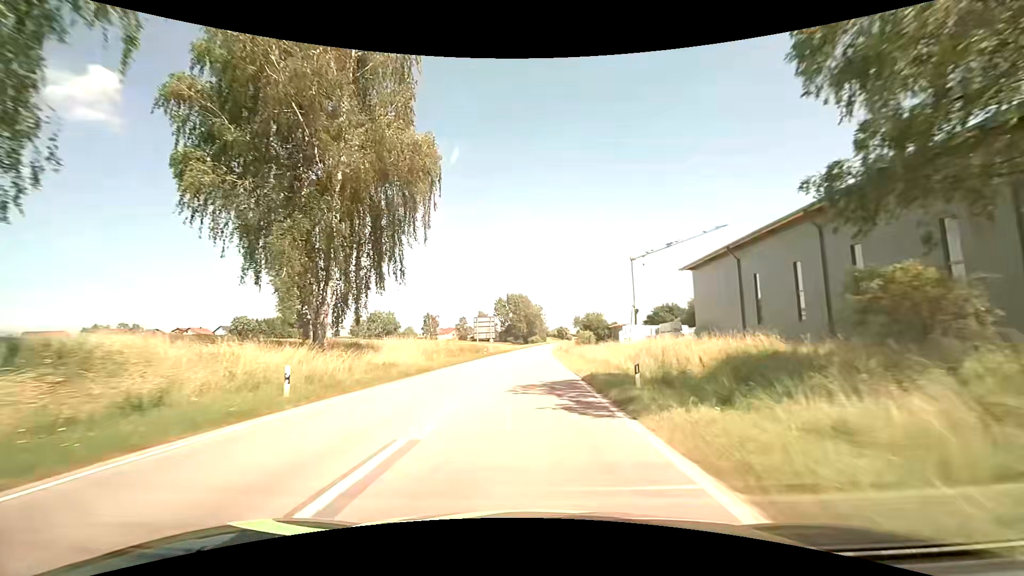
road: secondary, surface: asphalt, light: Day
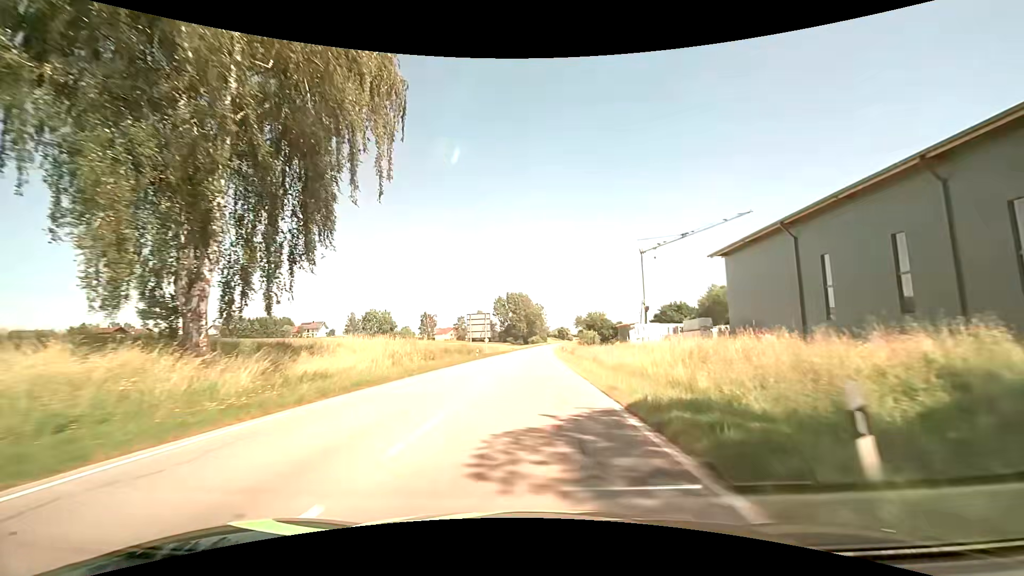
(0.0, +9.1) m; 0°
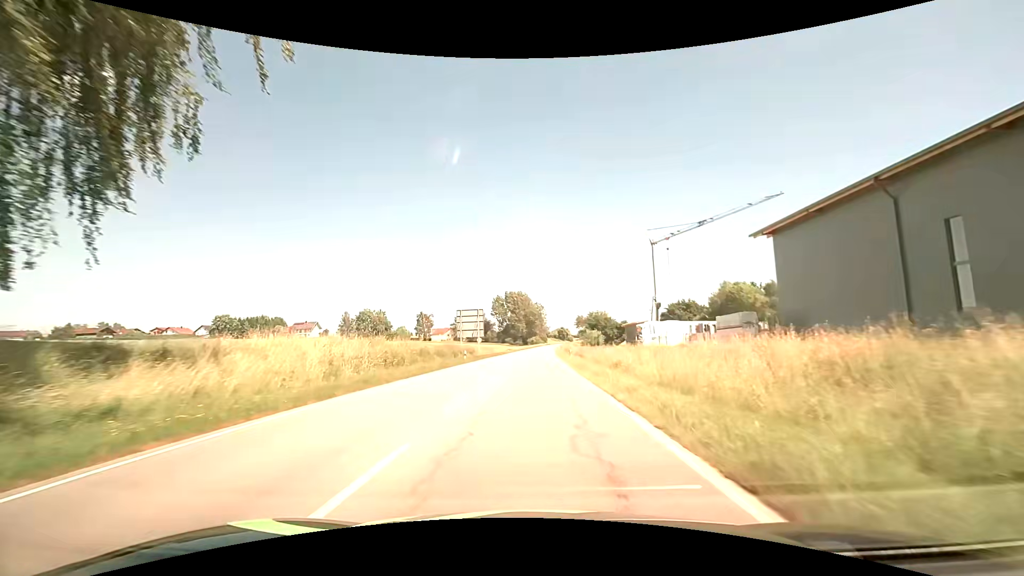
(0.0, +9.3) m; 0°
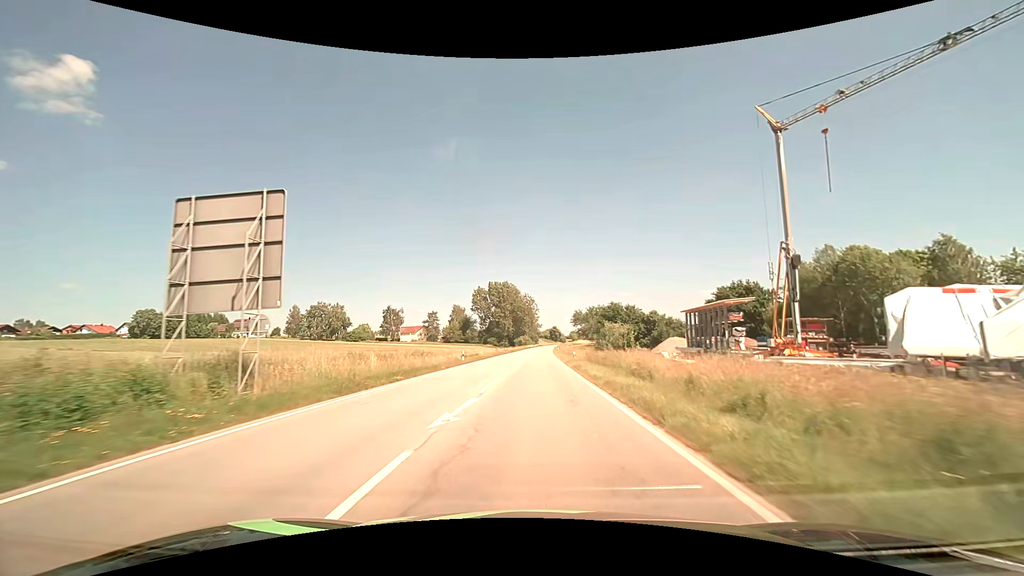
(+0.5, +48.8) m; +1°
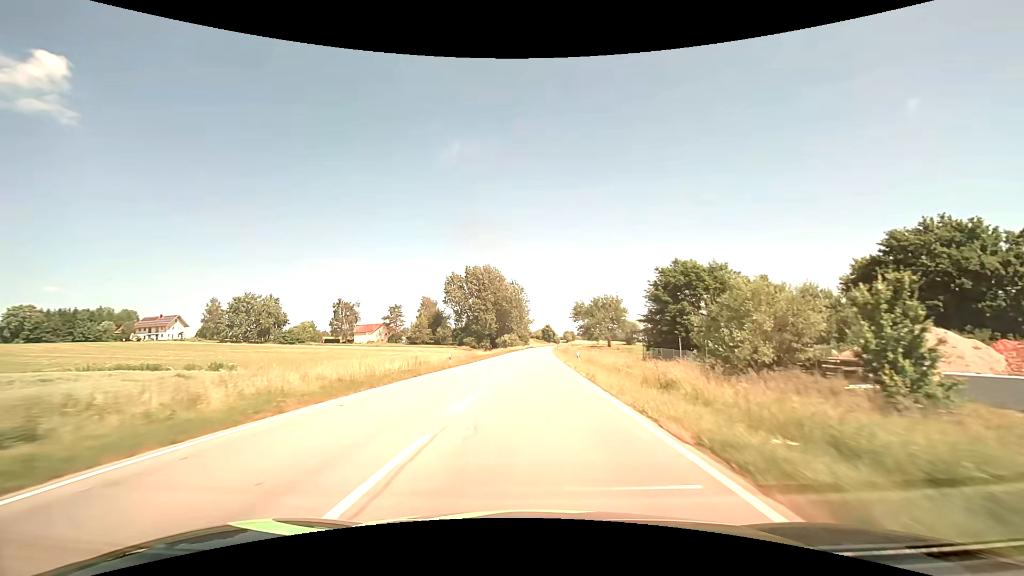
(+0.7, +53.1) m; +1°
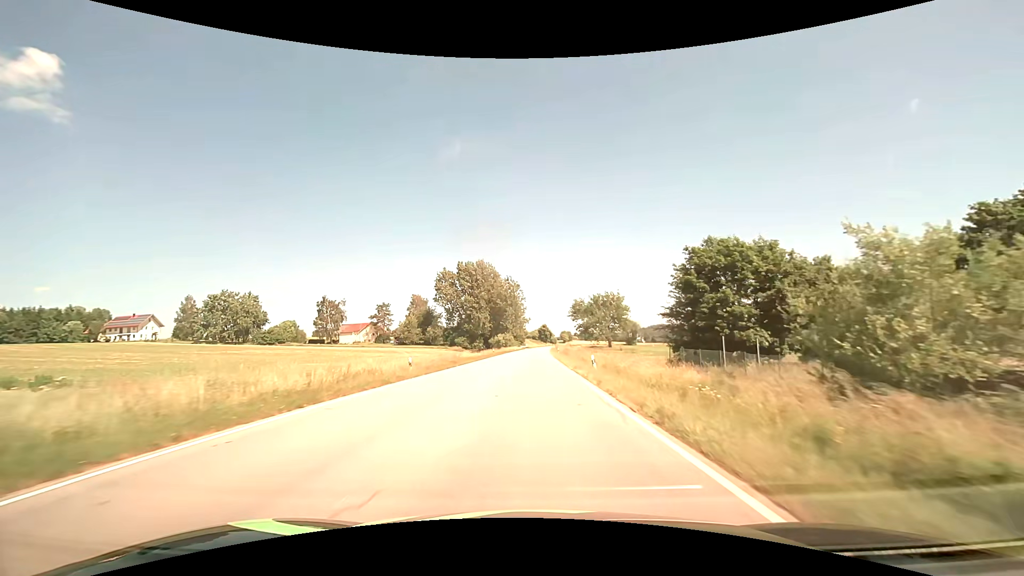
(0.0, +11.1) m; 0°
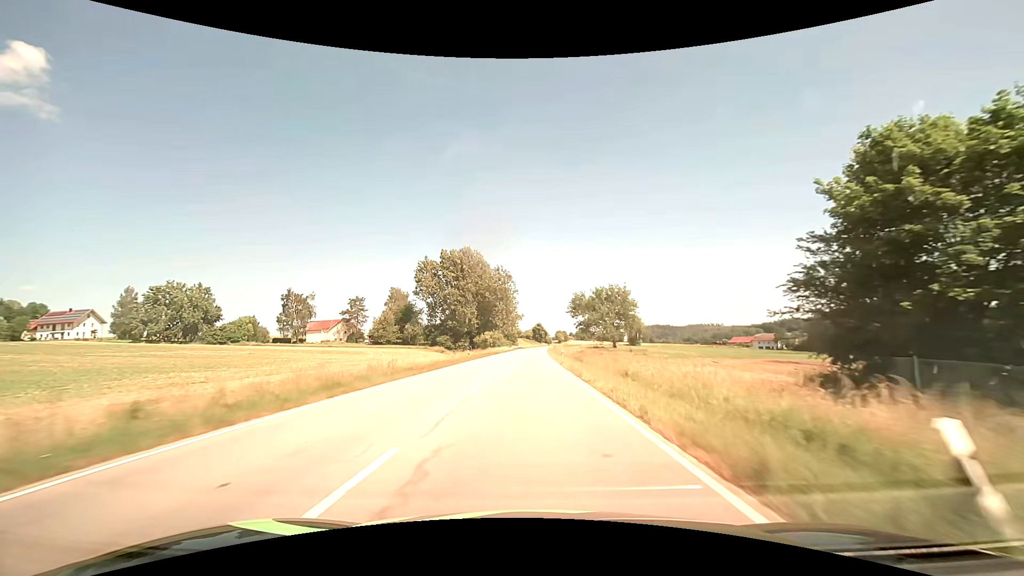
(+0.2, +22.5) m; +1°
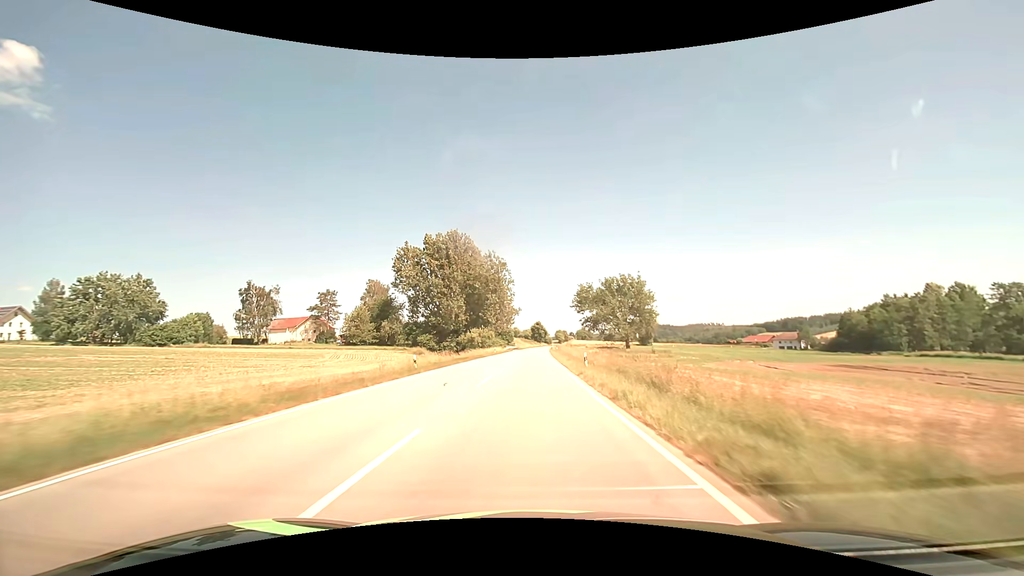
(0.0, +23.0) m; 0°
(0, +10) (0, +20) (0, +30) (0, +40) (0, +50) (0, +60) (0, +70) (0, +80) (+1, +90) (+1, +100) m
